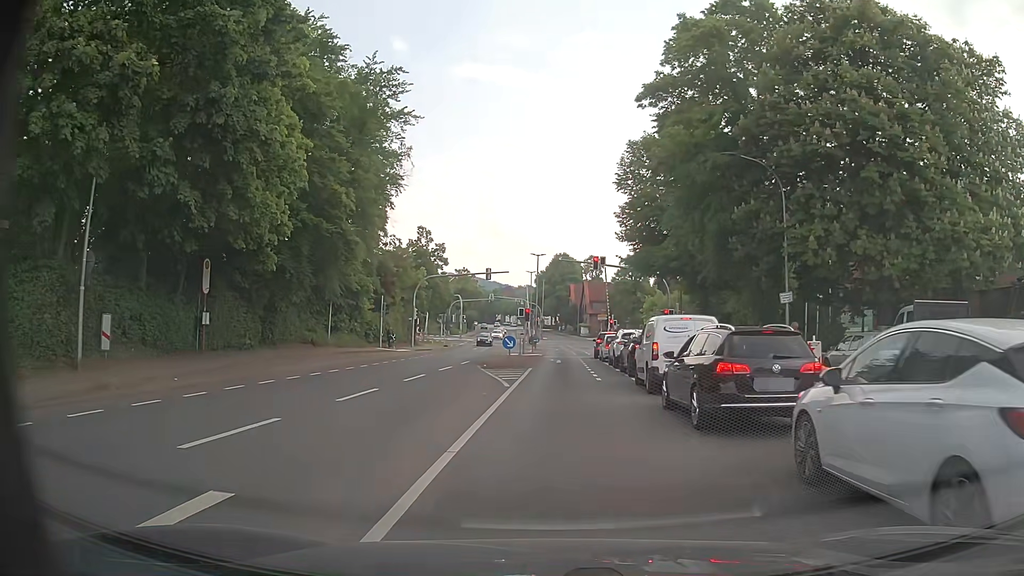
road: tertiary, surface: asphalt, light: Day
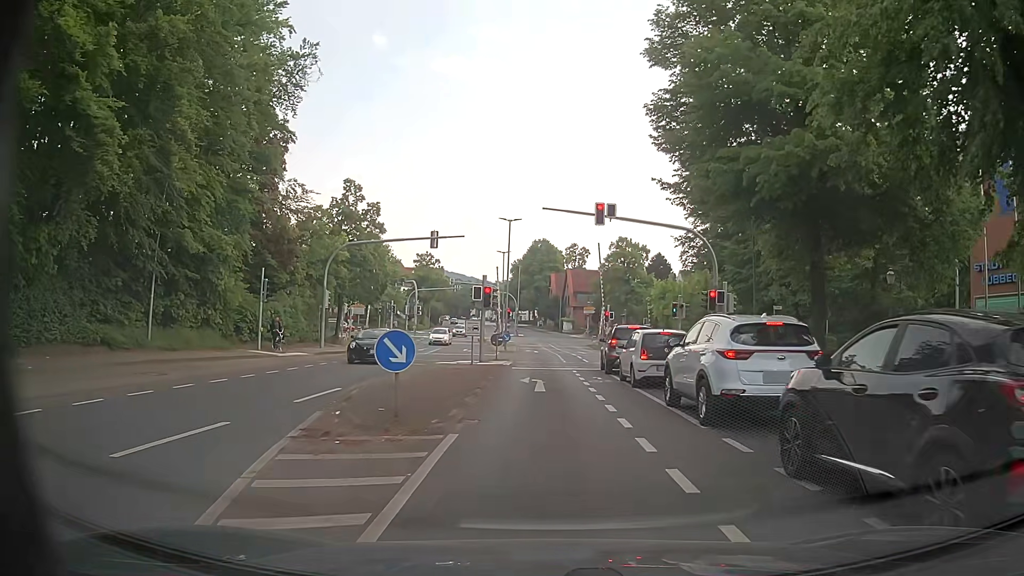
(+0.3, +18.9) m; +2°
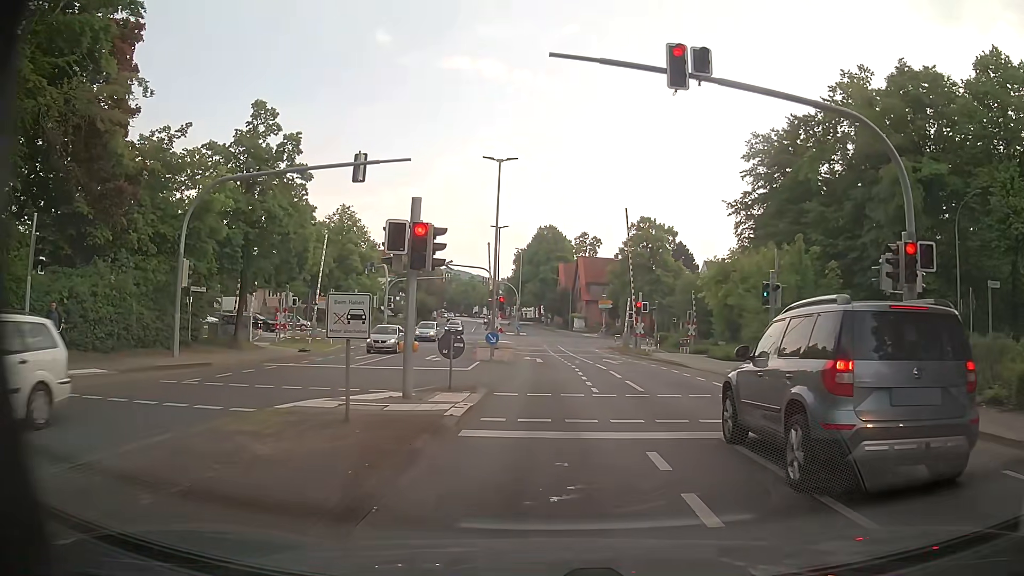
(-0.1, +16.8) m; -2°
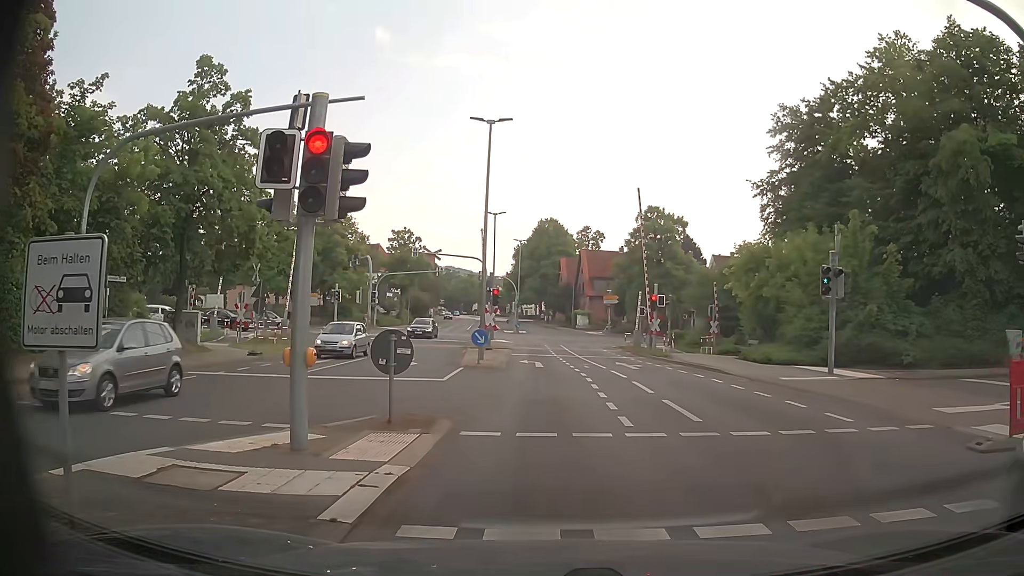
(+0.1, +5.5) m; +2°
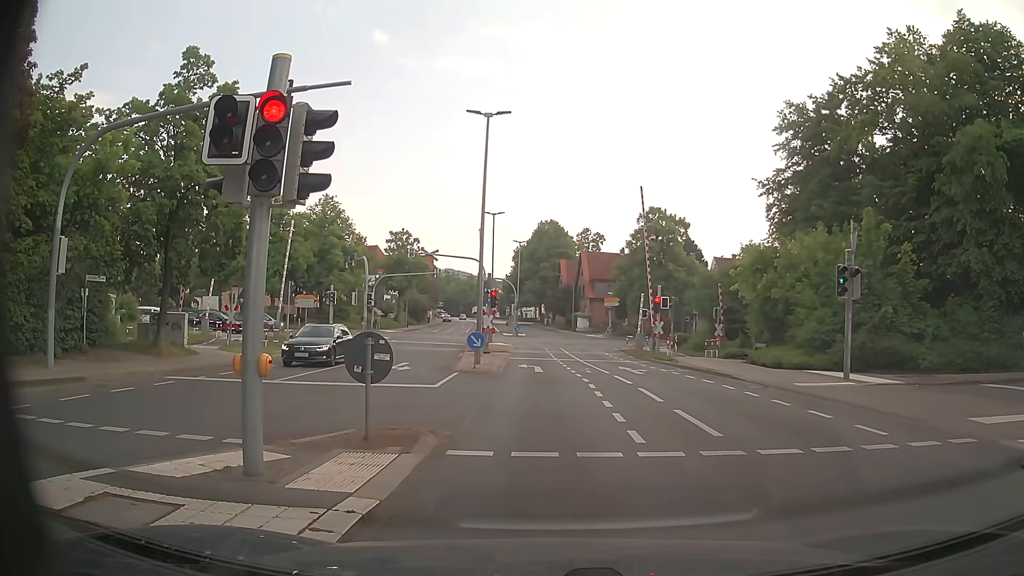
(0.0, +1.2) m; +1°
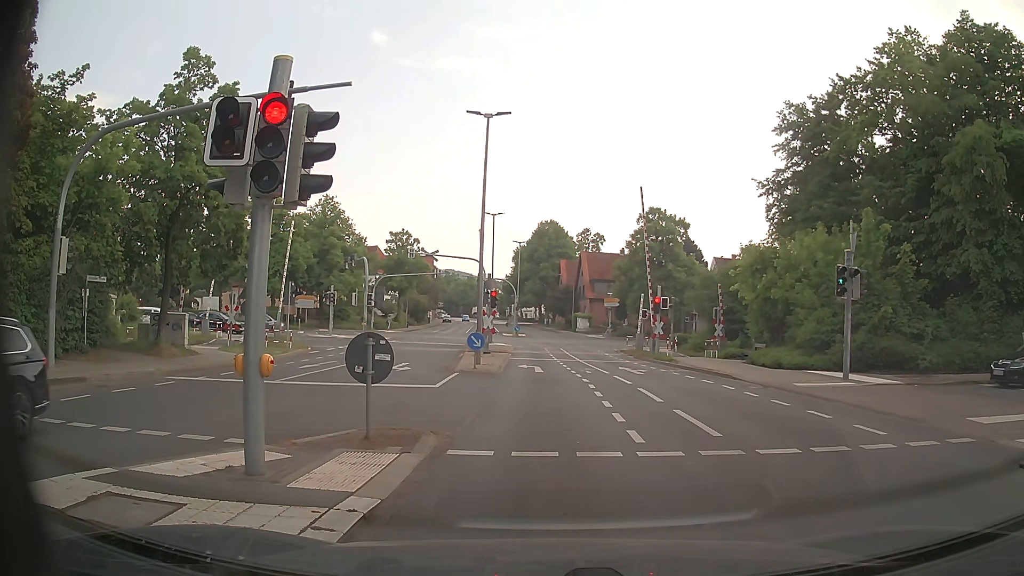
(0.0, +0.1) m; 0°
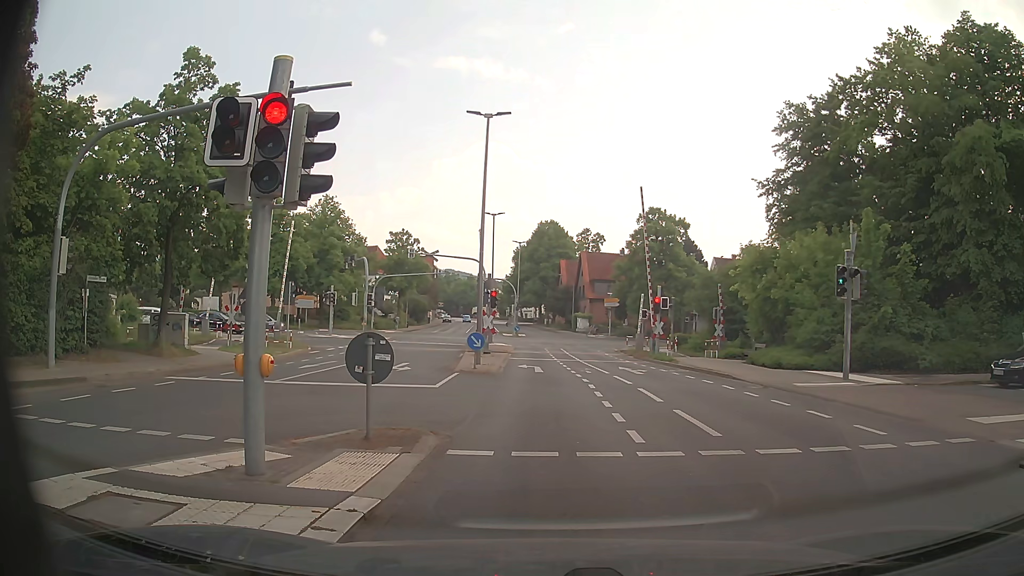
(0.0, 0.0) m; 0°
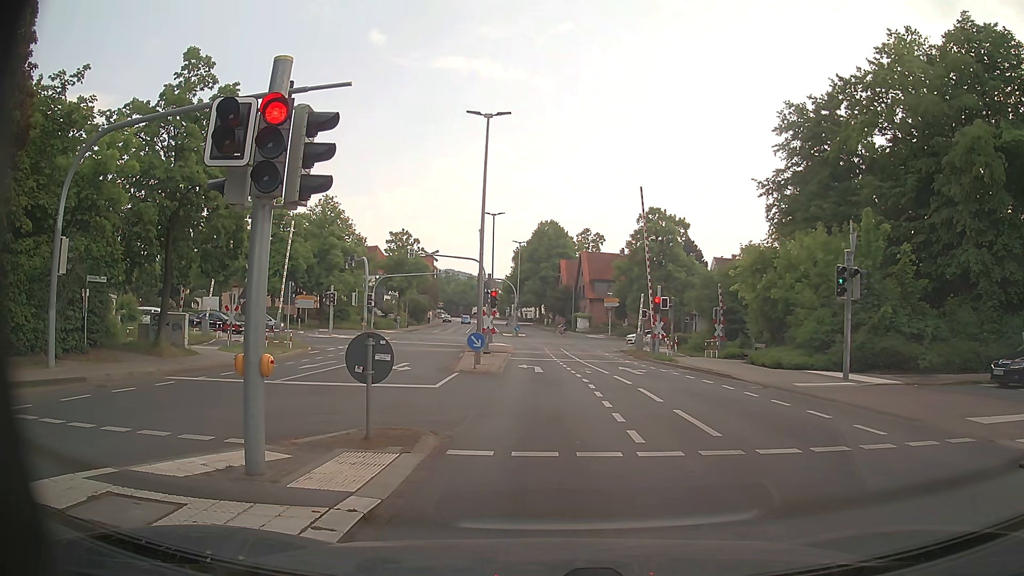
(0.0, 0.0) m; 0°
